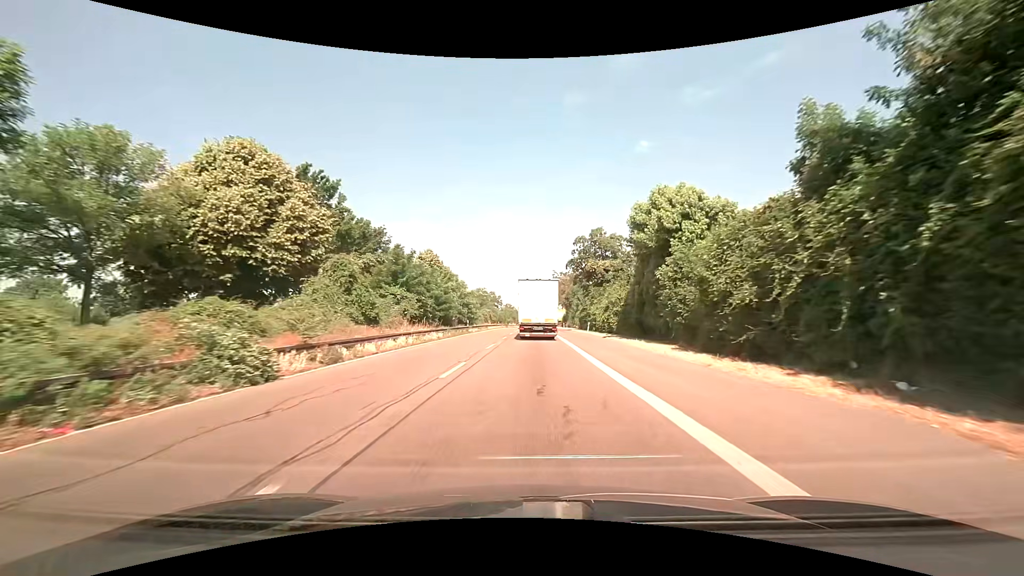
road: trunk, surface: asphalt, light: Day
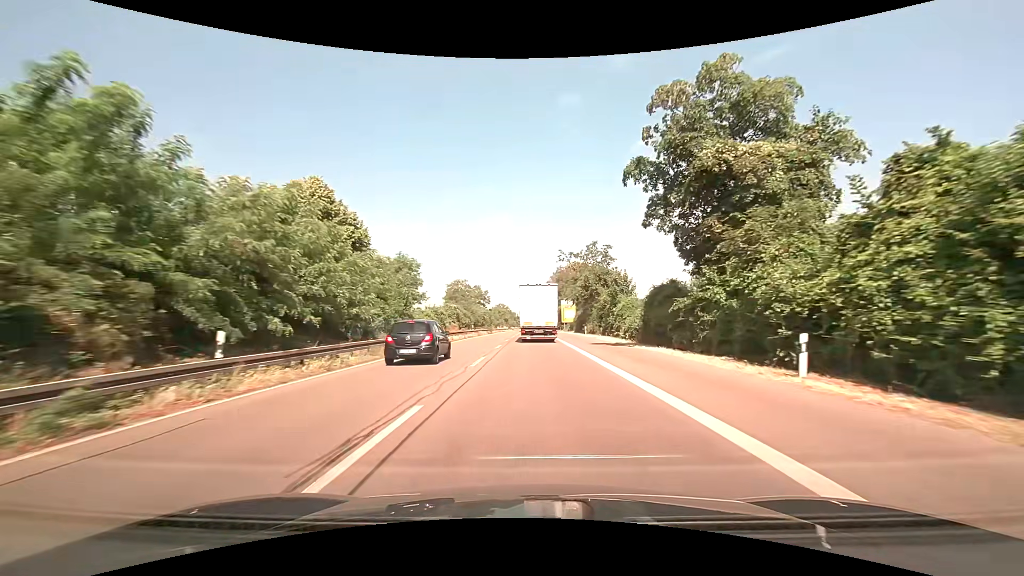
(+0.1, +42.4) m; +1°
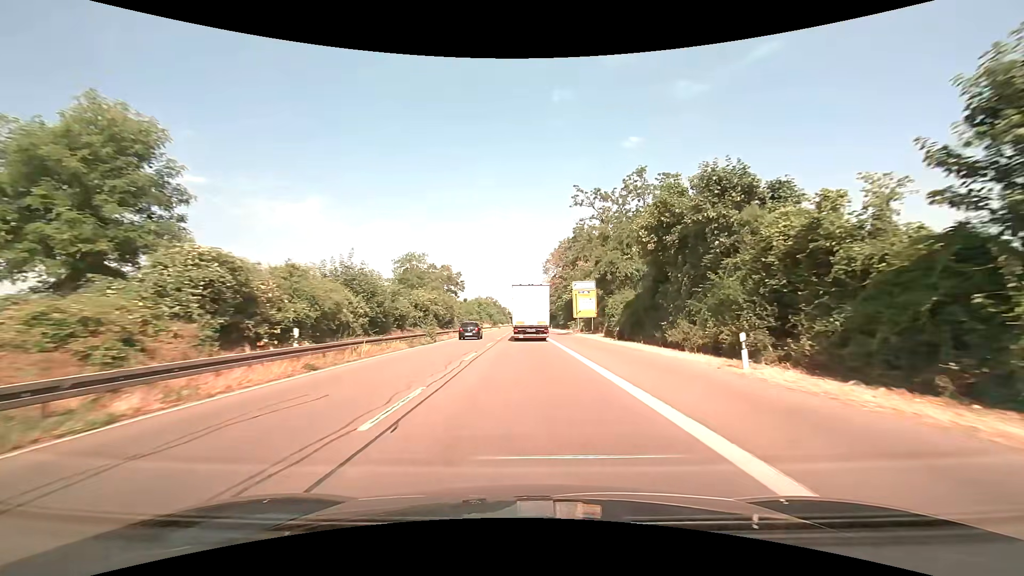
(+0.2, +43.5) m; +1°
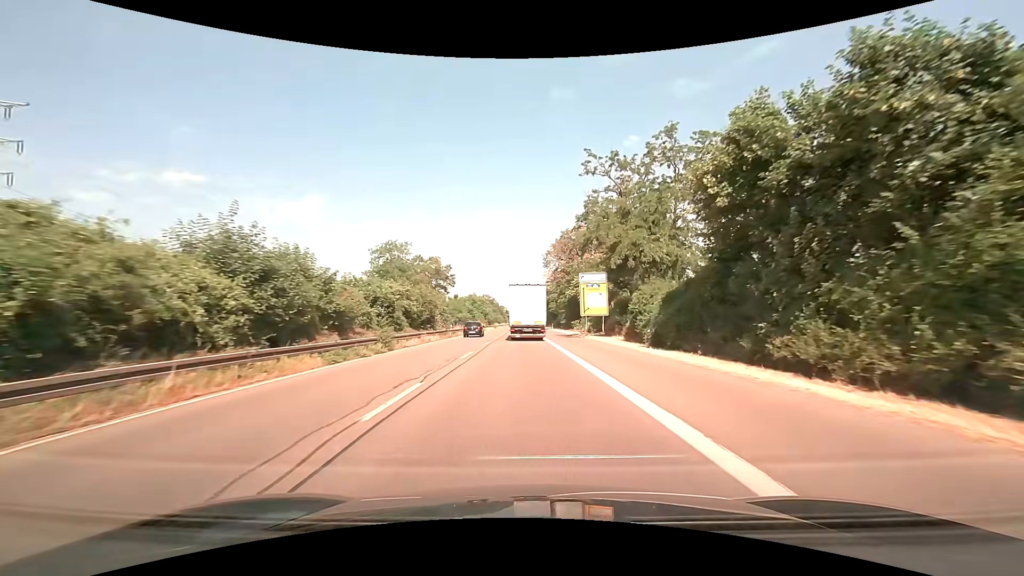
(0.0, +11.0) m; 0°
(0, +10) (0, +20) (0, +30) (0, +40) (0, +50) (-1, +60) (-1, +70) (-1, +80) (-1, +90) (-1, +100) m
